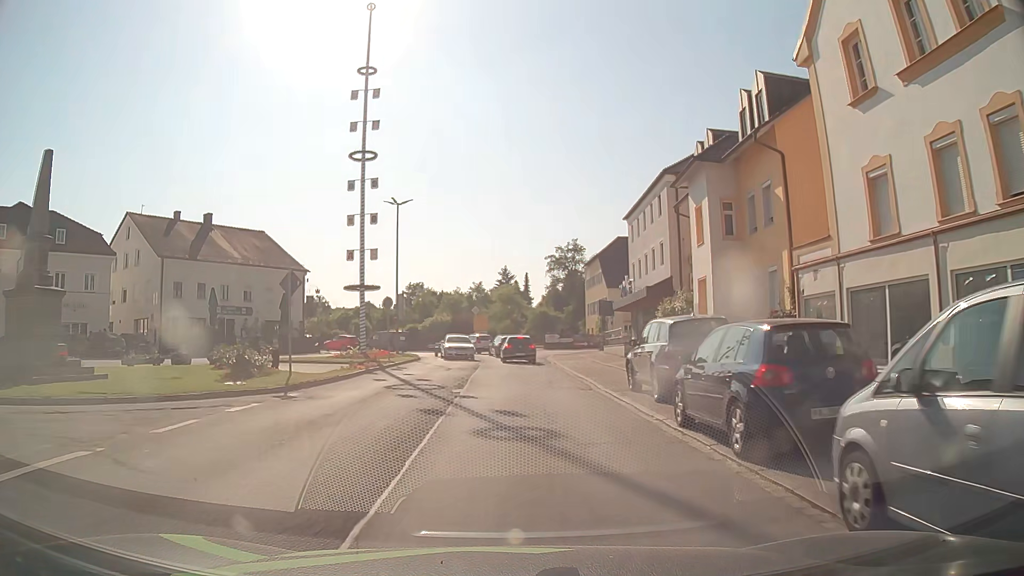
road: secondary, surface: asphalt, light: Day
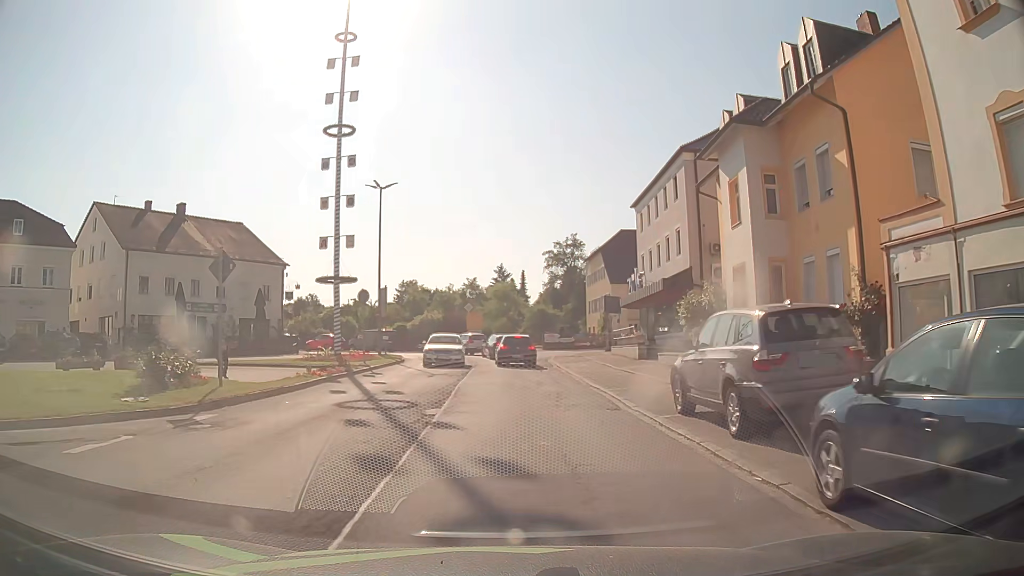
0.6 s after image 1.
(0.0, +4.8) m; 0°
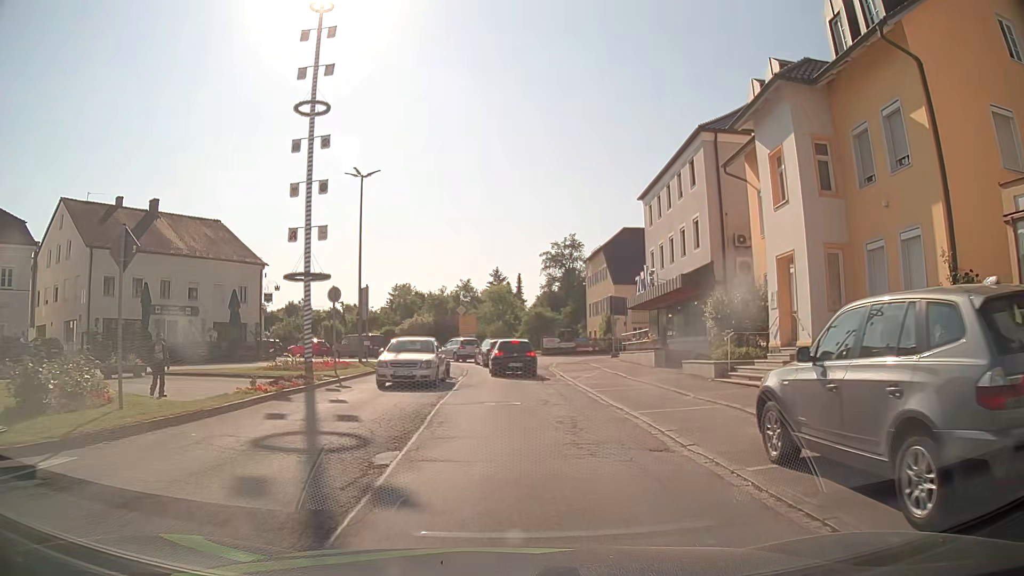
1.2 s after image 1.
(+0.1, +4.2) m; 0°
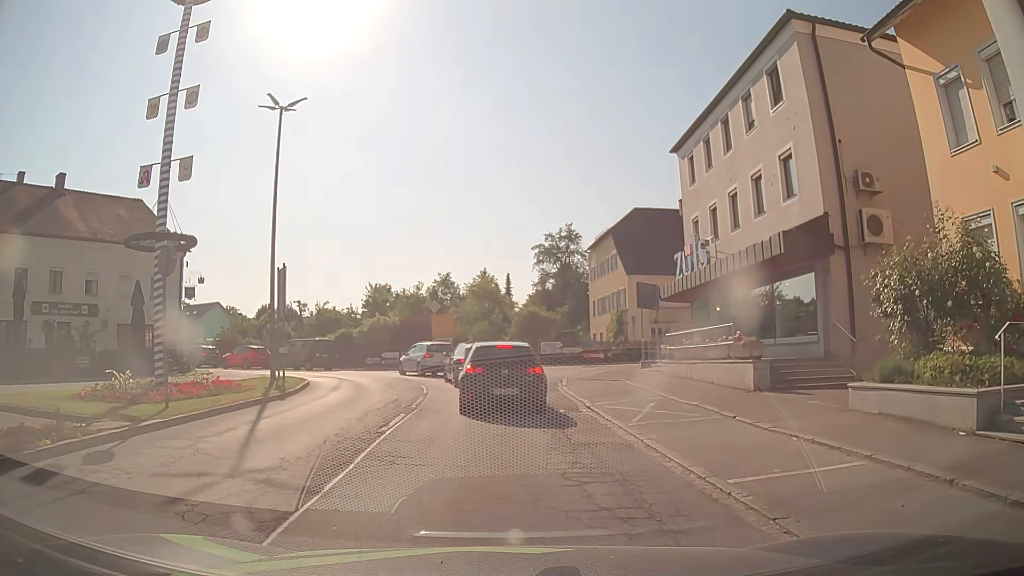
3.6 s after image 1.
(+0.3, +11.9) m; +1°
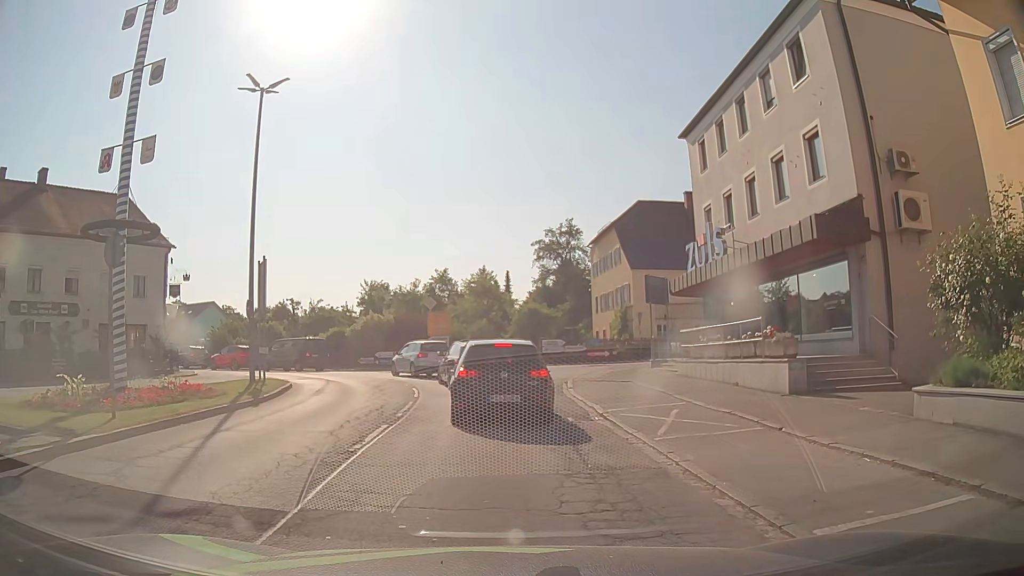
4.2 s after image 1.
(0.0, +2.0) m; 0°
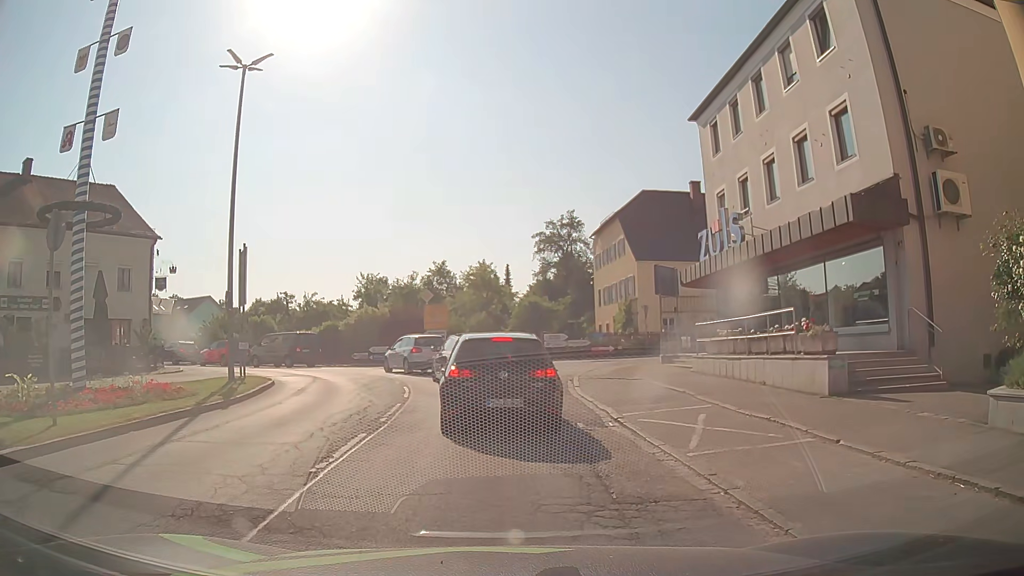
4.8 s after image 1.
(0.0, +1.7) m; -2°
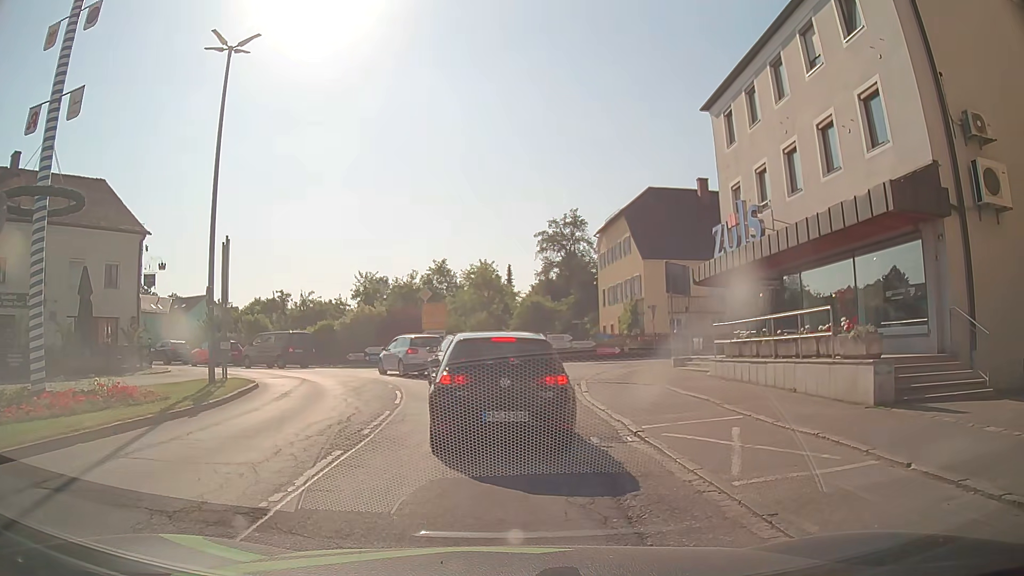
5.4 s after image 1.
(0.0, +1.5) m; +2°
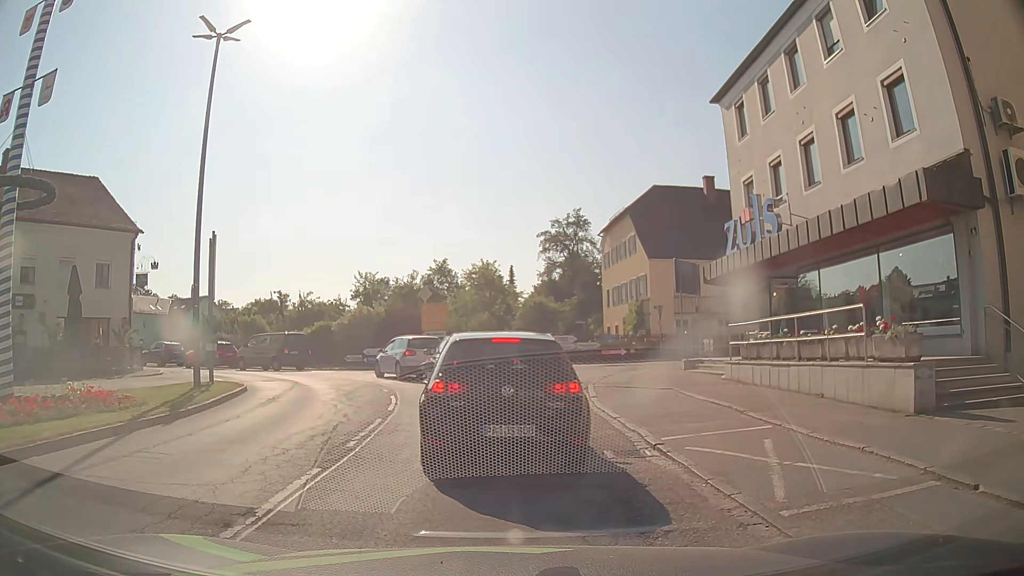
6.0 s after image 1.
(0.0, +1.1) m; 0°
(0, +10) (-2, +20) (-6, +29) (-13, +36) (-21, +42) (-30, +47) (-38, +53) (-46, +59) (-53, +65) (-61, +72) m
